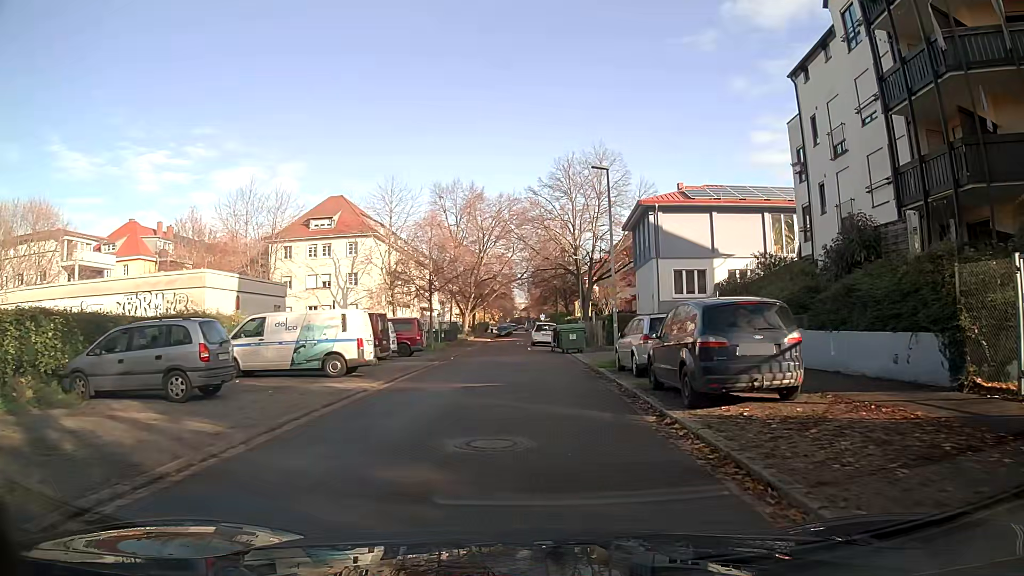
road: residential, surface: asphalt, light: Day
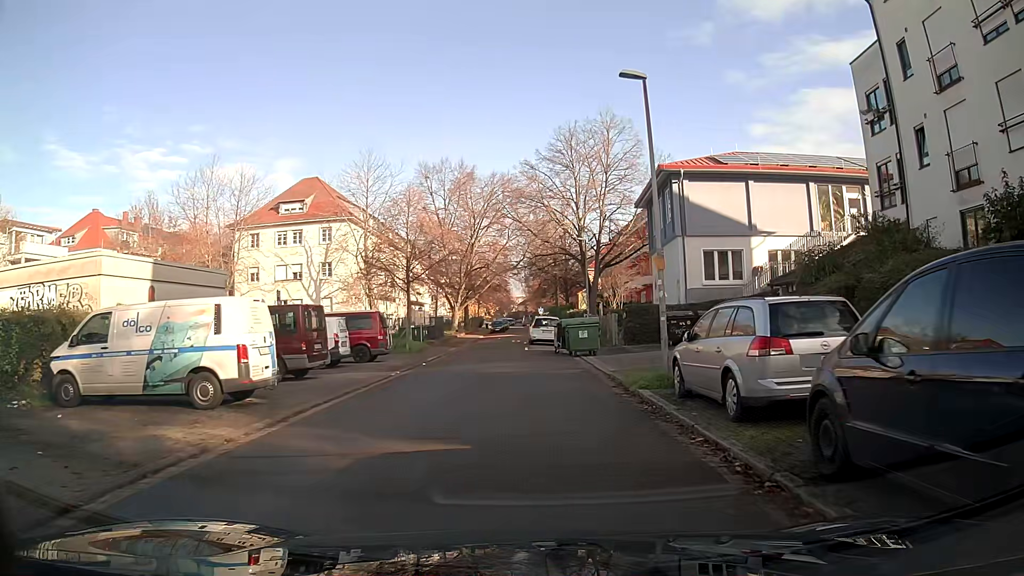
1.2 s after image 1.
(+0.1, +8.0) m; 0°
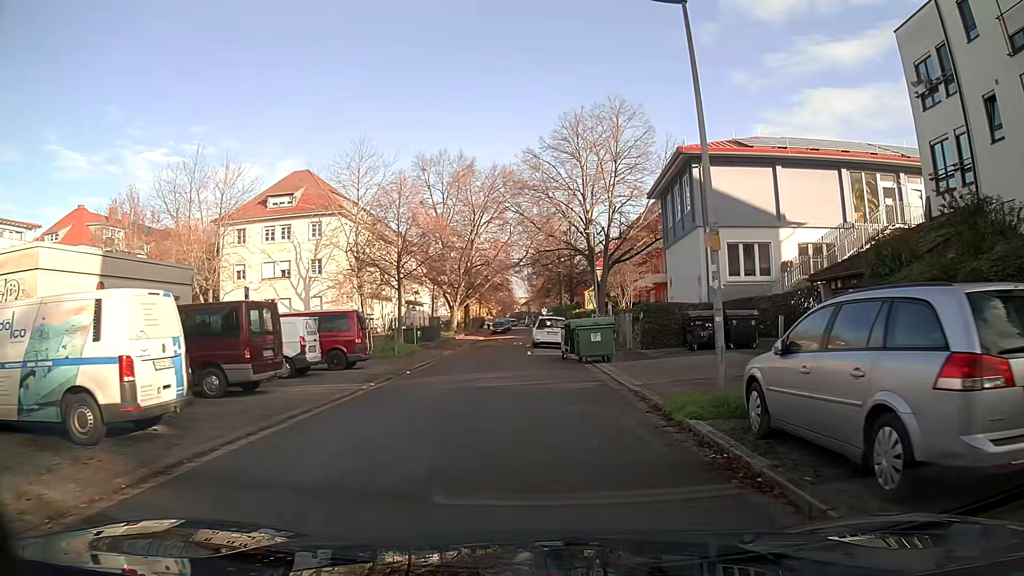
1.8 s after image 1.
(0.0, +3.8) m; -1°
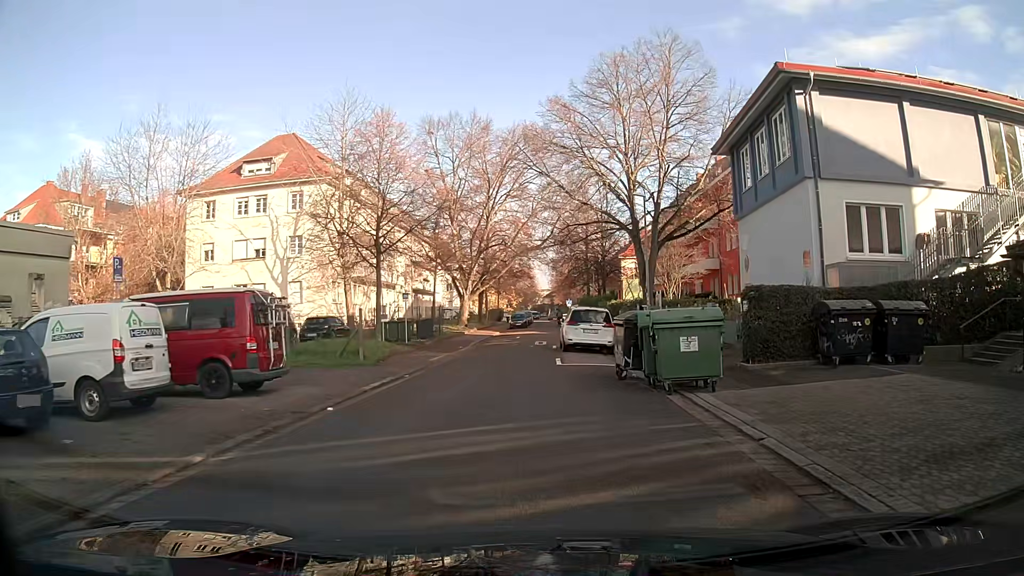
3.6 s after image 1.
(-0.2, +10.1) m; -2°
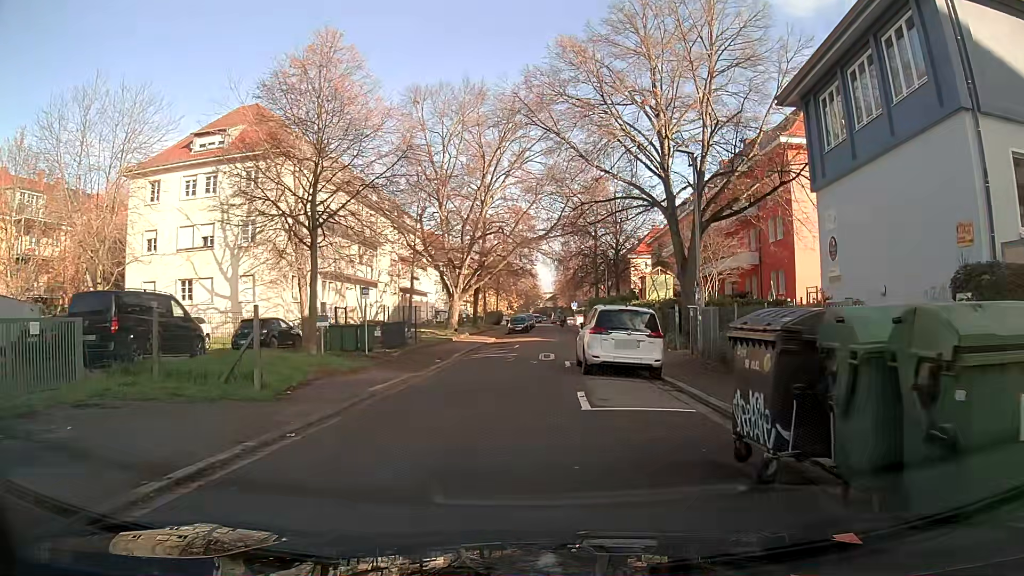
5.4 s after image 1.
(0.0, +8.5) m; 0°
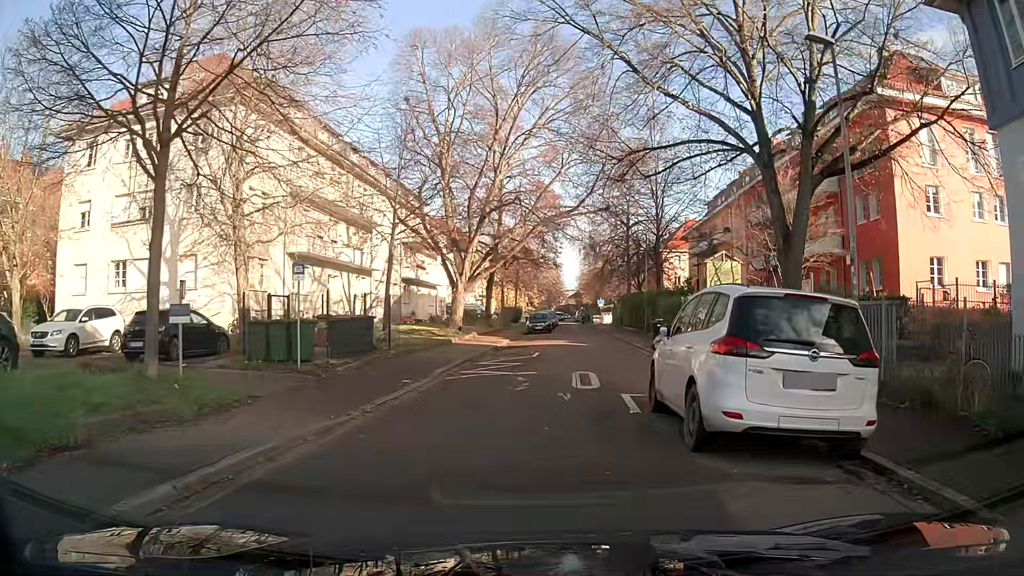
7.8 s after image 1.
(-0.1, +9.2) m; -3°
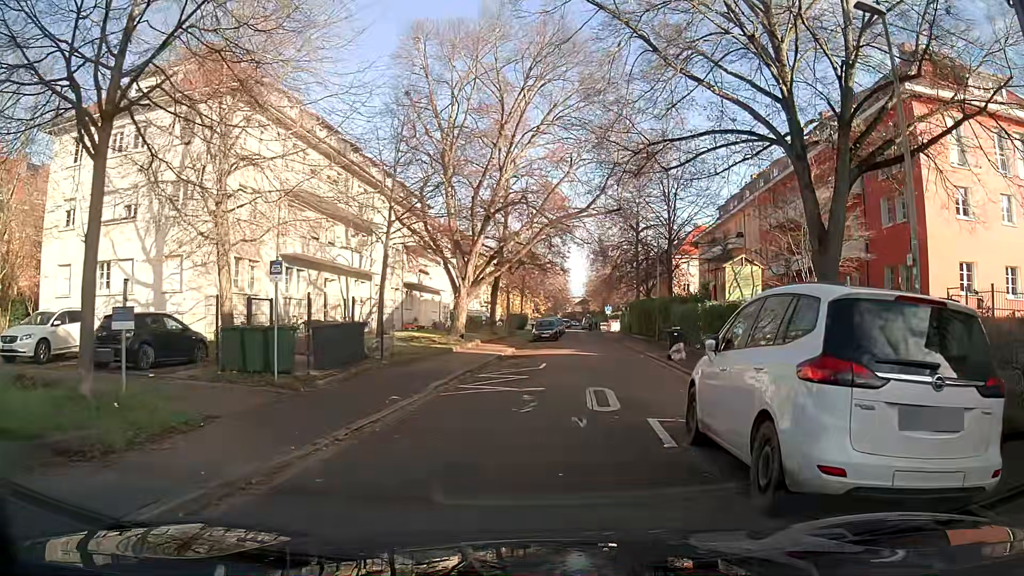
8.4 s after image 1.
(0.0, +1.9) m; 0°
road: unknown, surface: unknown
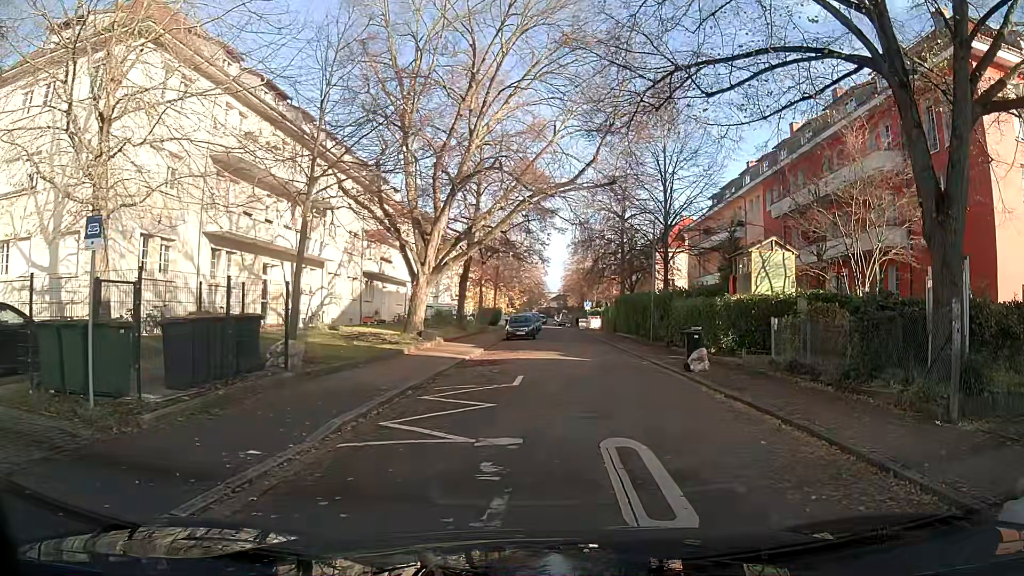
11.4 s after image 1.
(+0.1, +5.8) m; +3°
